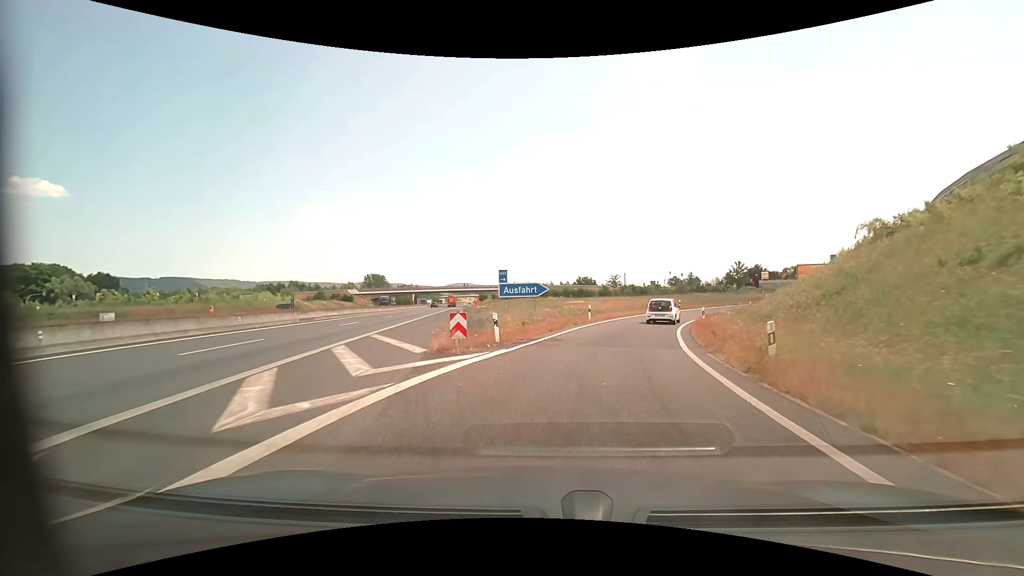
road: motorway_link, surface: asphalt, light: Day
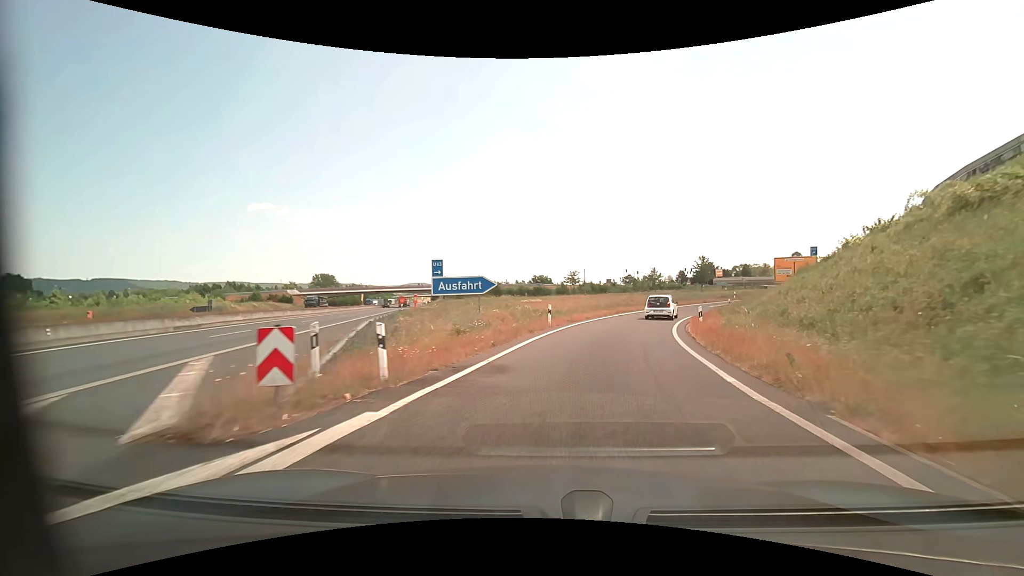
(+0.3, +7.8) m; +5°
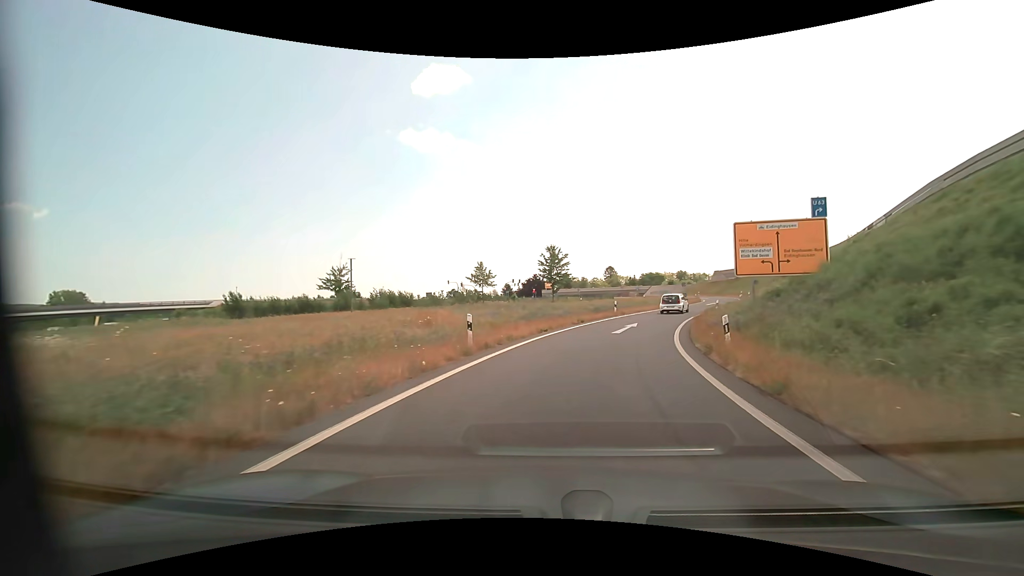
(+6.4, +32.4) m; +20°
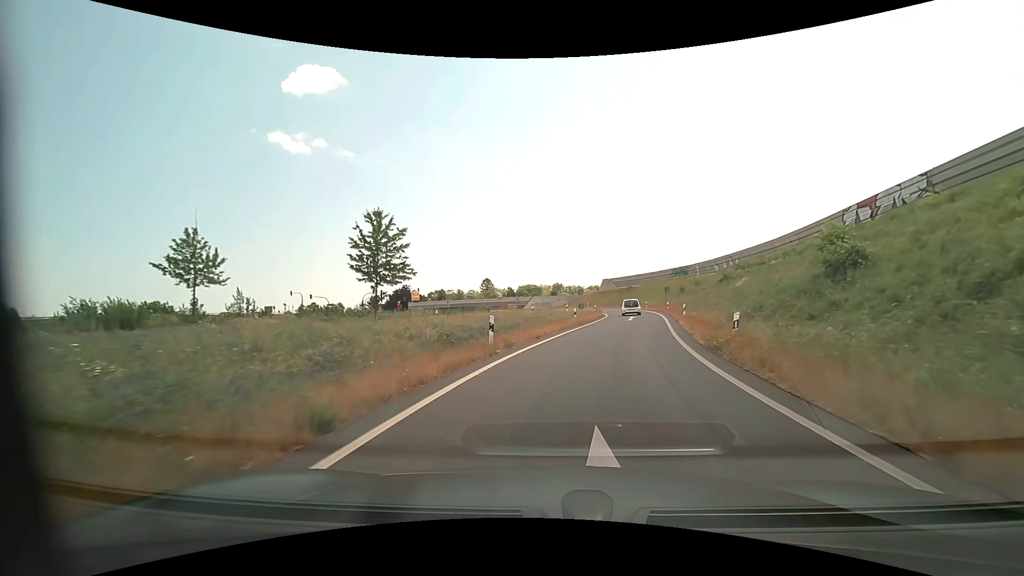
(+2.7, +22.5) m; +14°
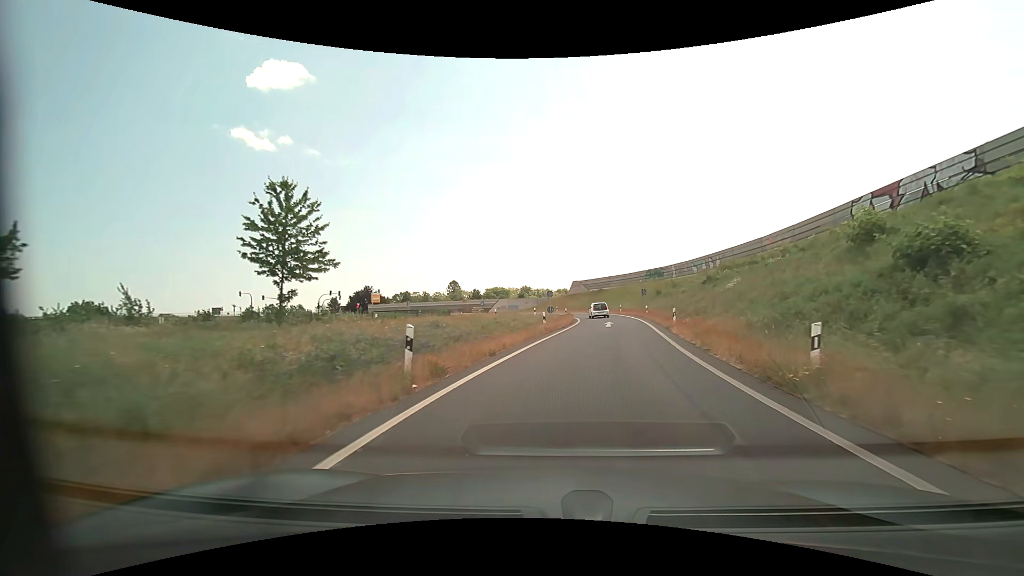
(+0.2, +6.0) m; +3°
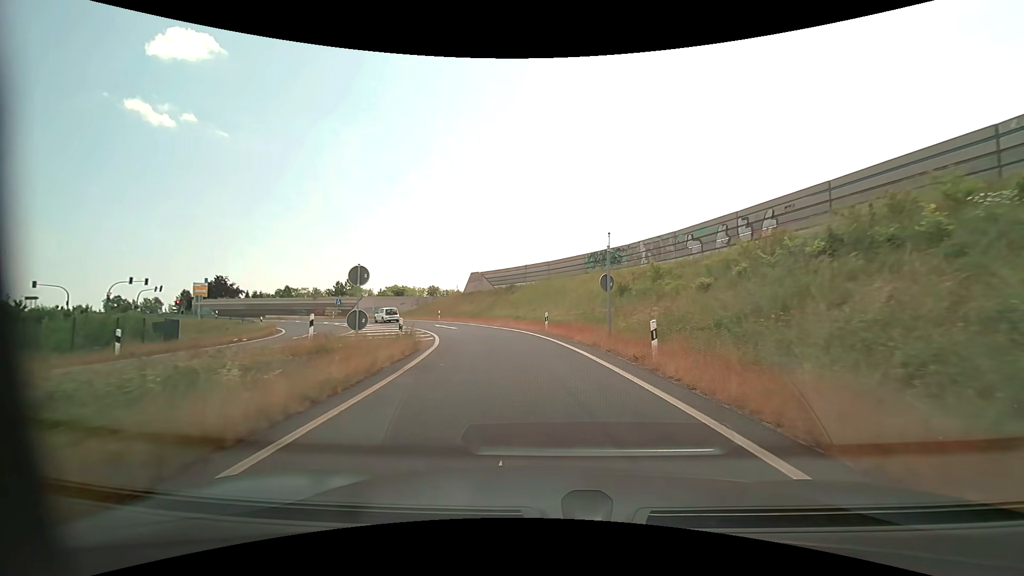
(+4.3, +32.9) m; +10°
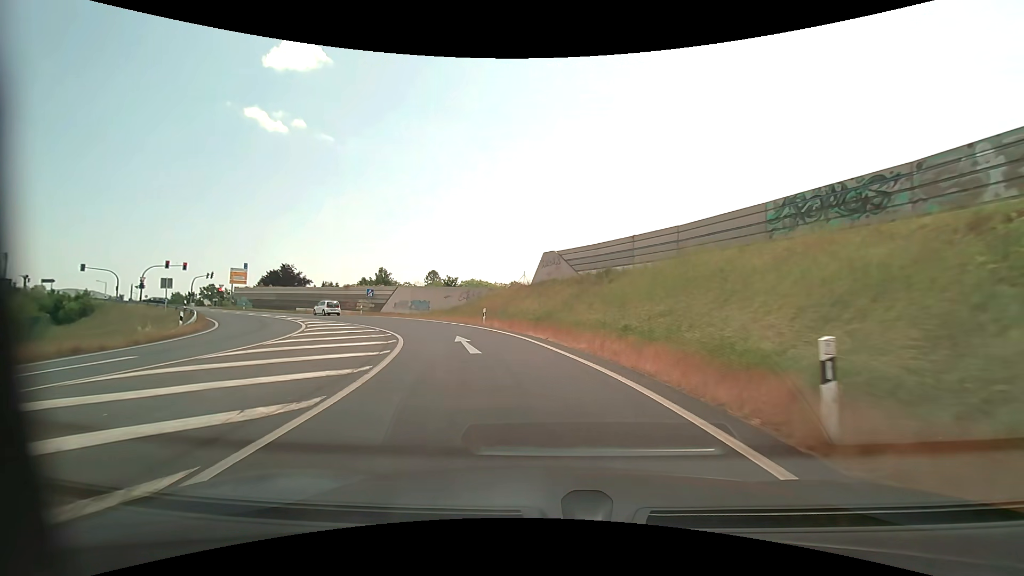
(-1.4, +20.7) m; -10°
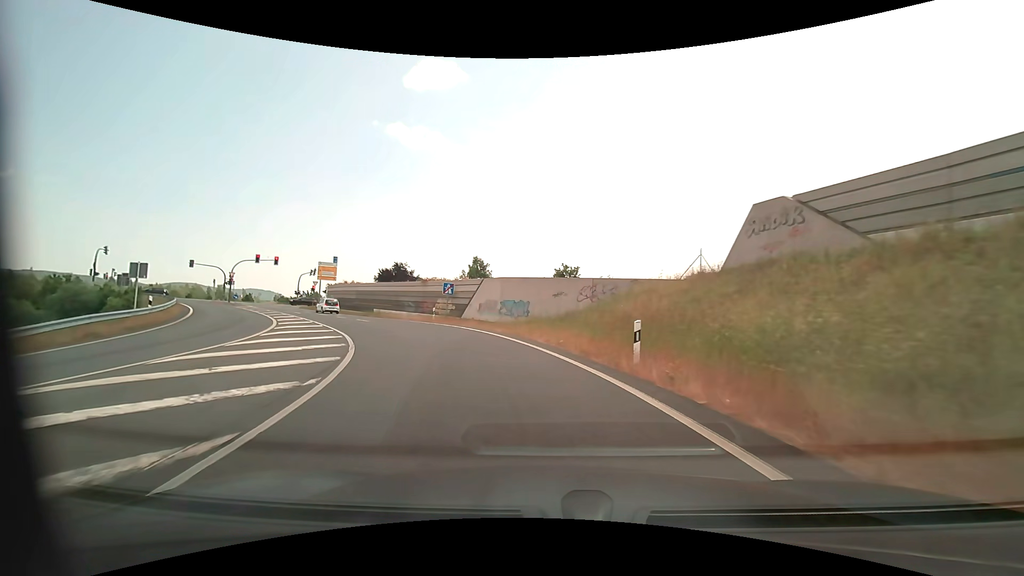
(-2.3, +19.0) m; -15°
(-1, +10) (-3, +20) (-8, +28) (-14, +36) (-21, +44) (-27, +51) (-33, +59) (-39, +67) (-45, +75) (-54, +80) m
